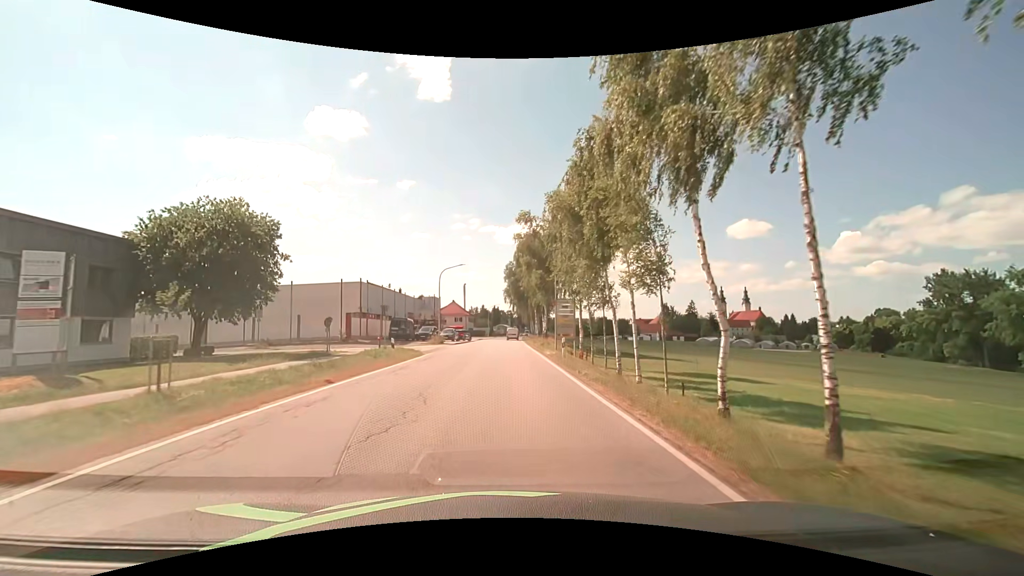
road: secondary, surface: asphalt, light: Day
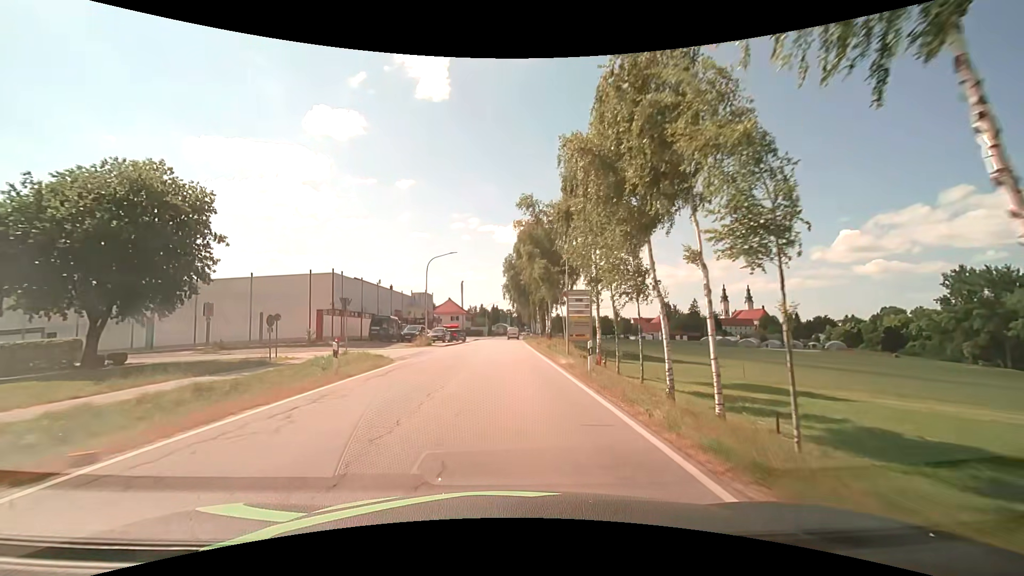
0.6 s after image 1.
(0.0, +7.6) m; 0°
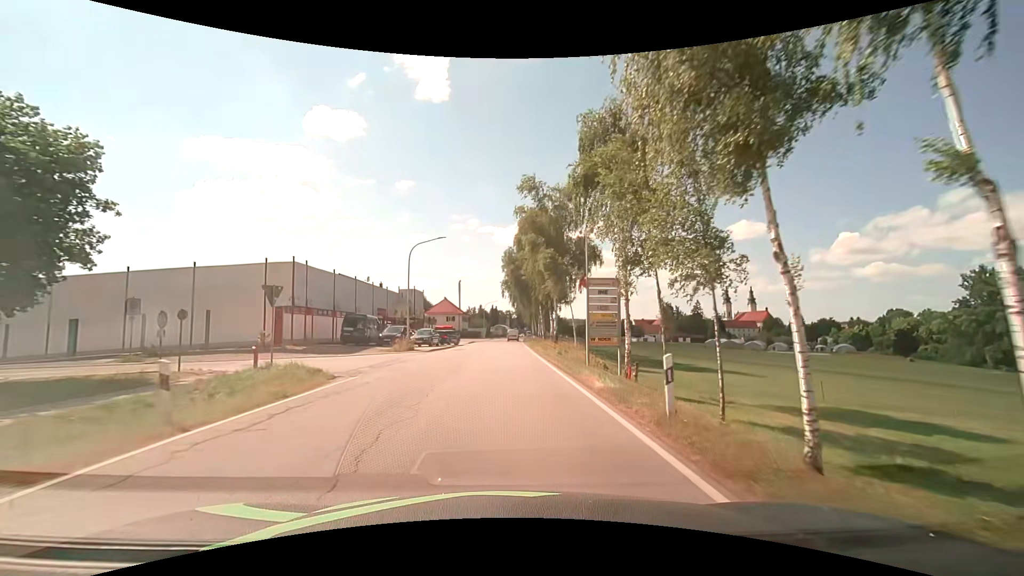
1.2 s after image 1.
(0.0, +7.6) m; 0°
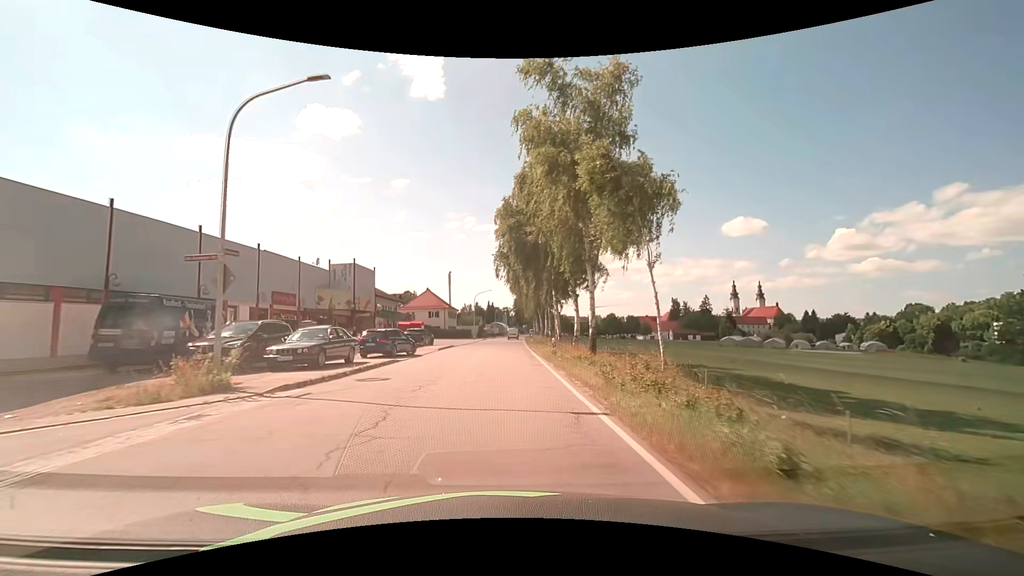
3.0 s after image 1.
(+0.1, +22.9) m; +1°
(0, +10) (0, +20) (0, +30) (0, +40) (0, +50) (0, +60) (0, +70) (+1, +80) (+1, +90) (+1, +100) m
